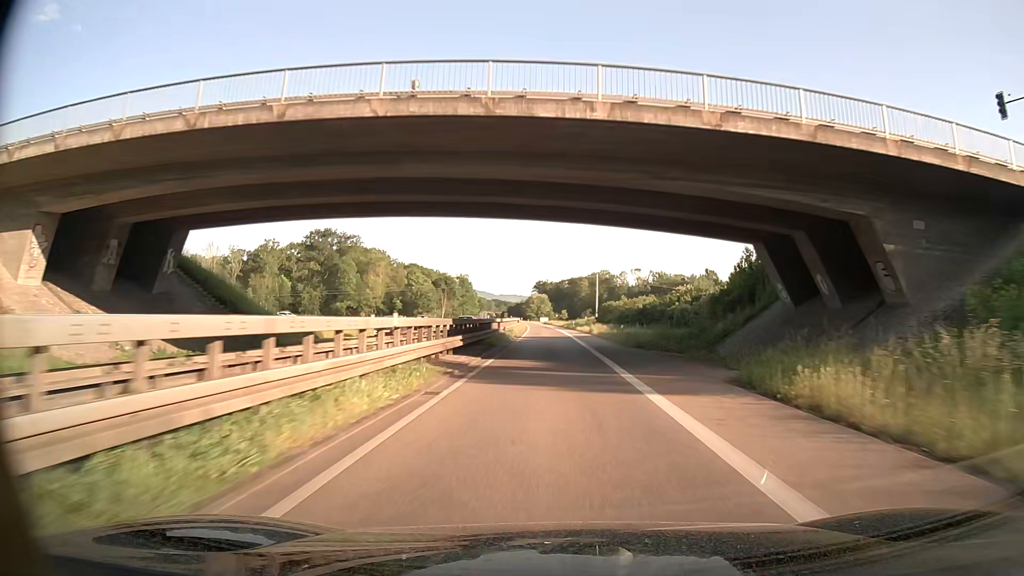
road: trunk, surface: asphalt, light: Day
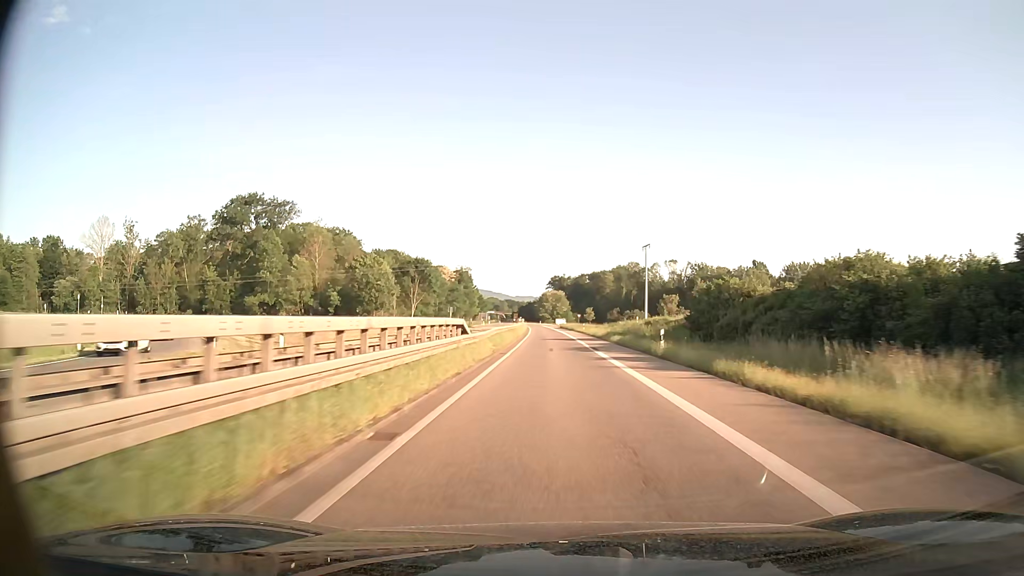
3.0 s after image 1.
(-1.3, +64.6) m; -1°
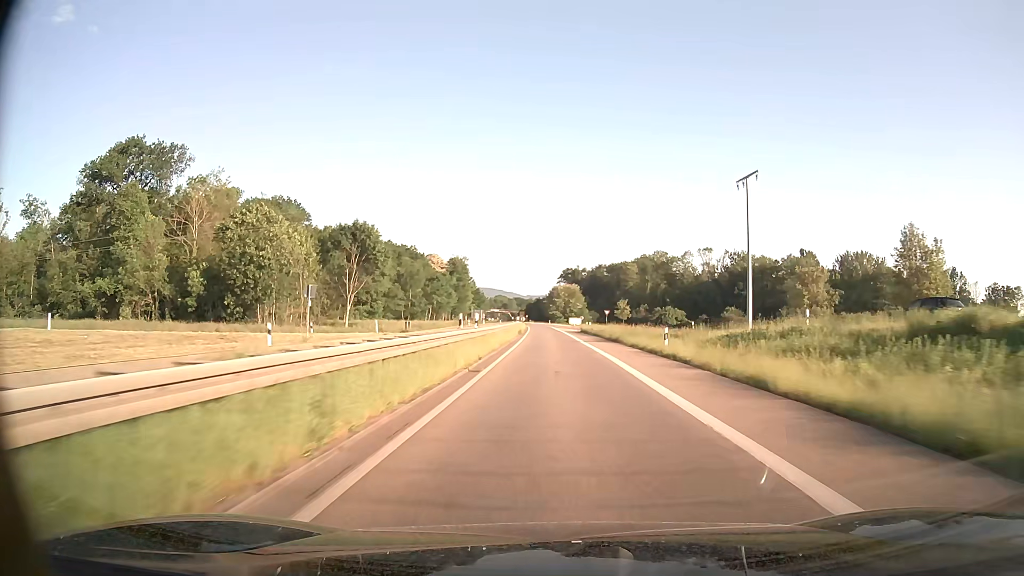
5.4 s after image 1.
(-0.4, +50.8) m; -1°
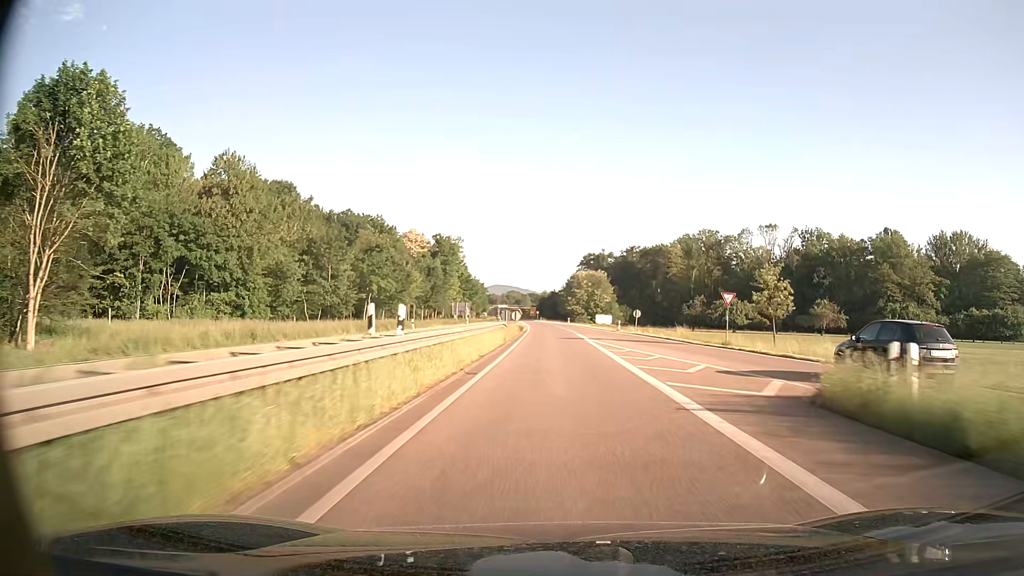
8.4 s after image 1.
(-0.8, +61.7) m; -1°
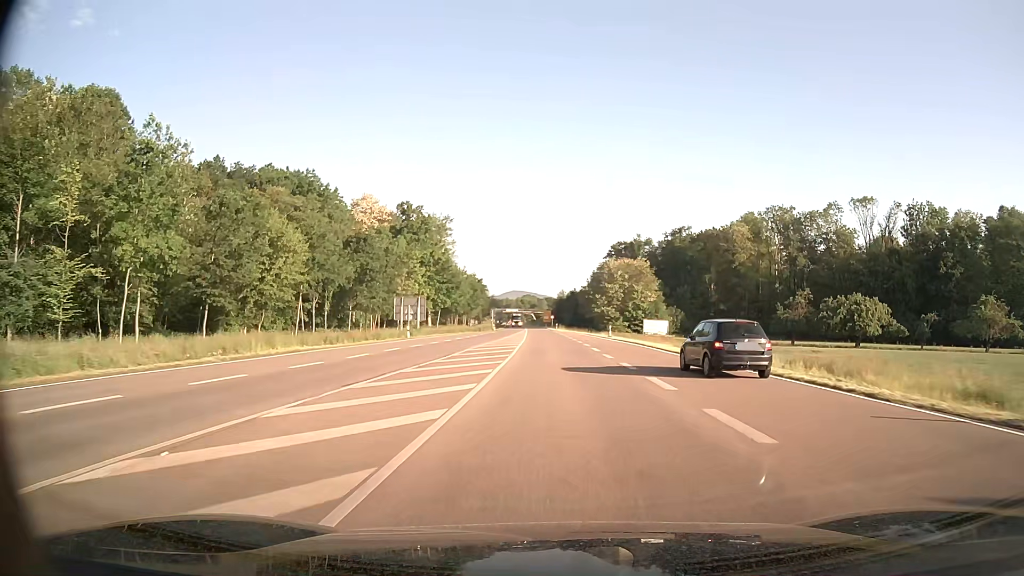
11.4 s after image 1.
(-0.7, +57.3) m; -1°
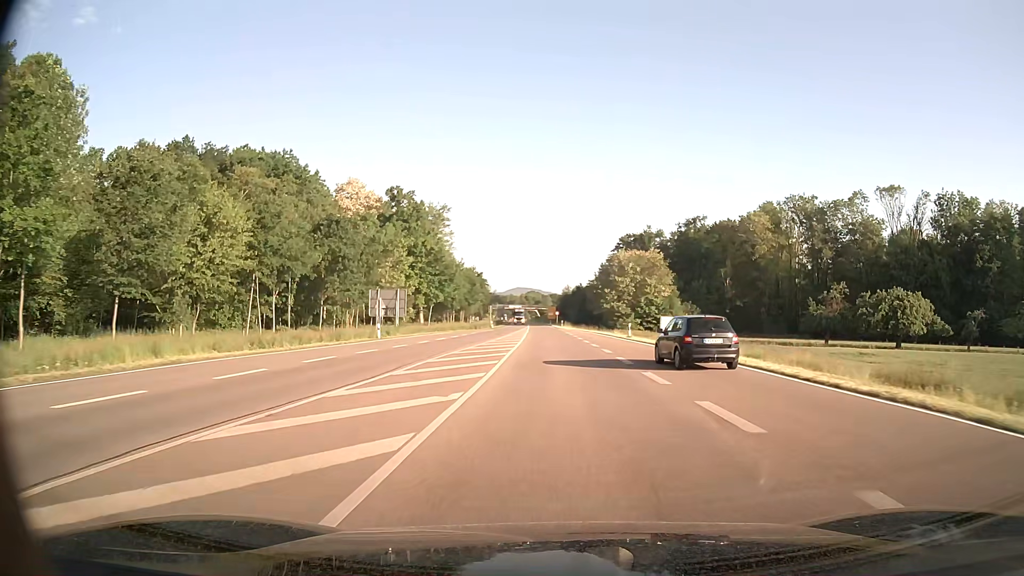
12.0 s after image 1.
(-0.1, +11.4) m; -1°
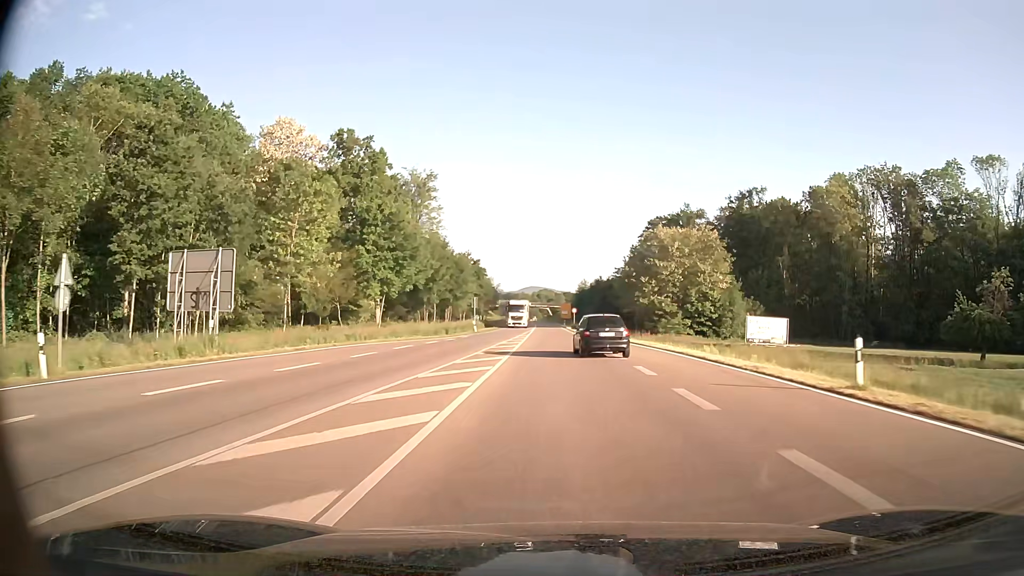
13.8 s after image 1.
(-0.2, +34.1) m; -1°
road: primary
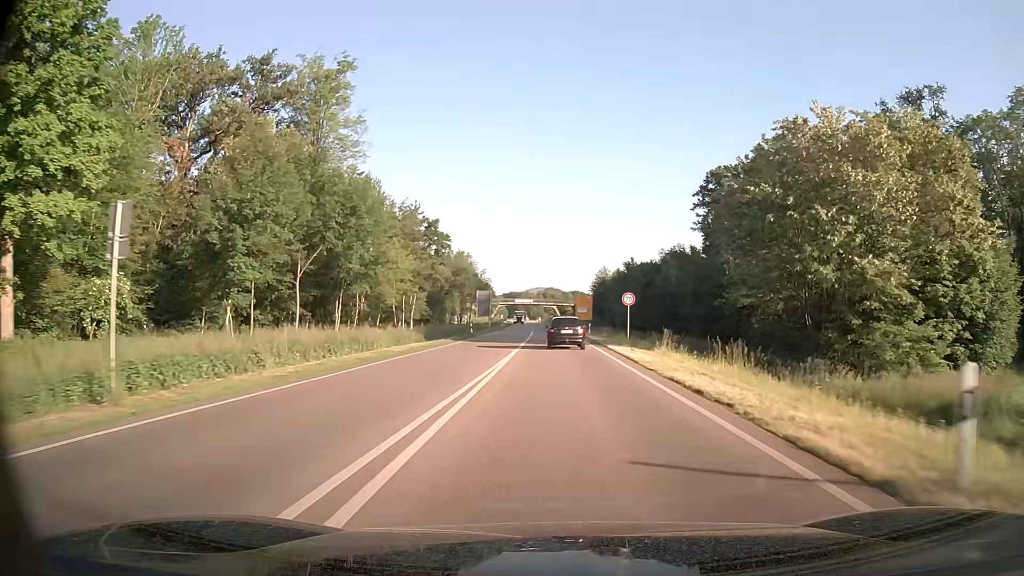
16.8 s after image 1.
(-0.4, +56.8) m; 0°
(0, +10) (0, +20) (0, +30) (0, +40) (0, +50) (0, +60) (0, +70) (-1, +80) (-1, +90) (-1, +100) m
